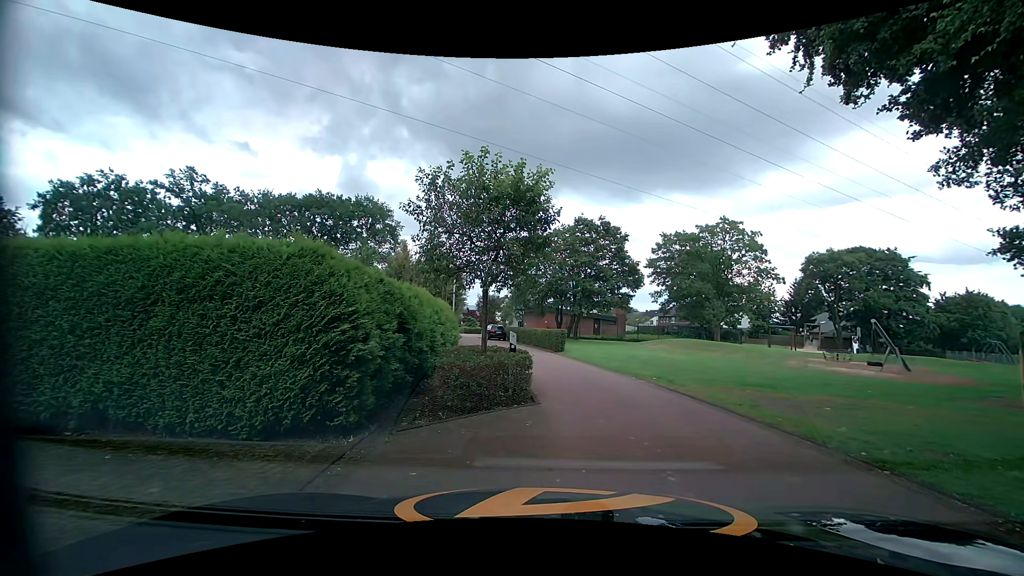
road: tertiary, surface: asphalt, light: Day
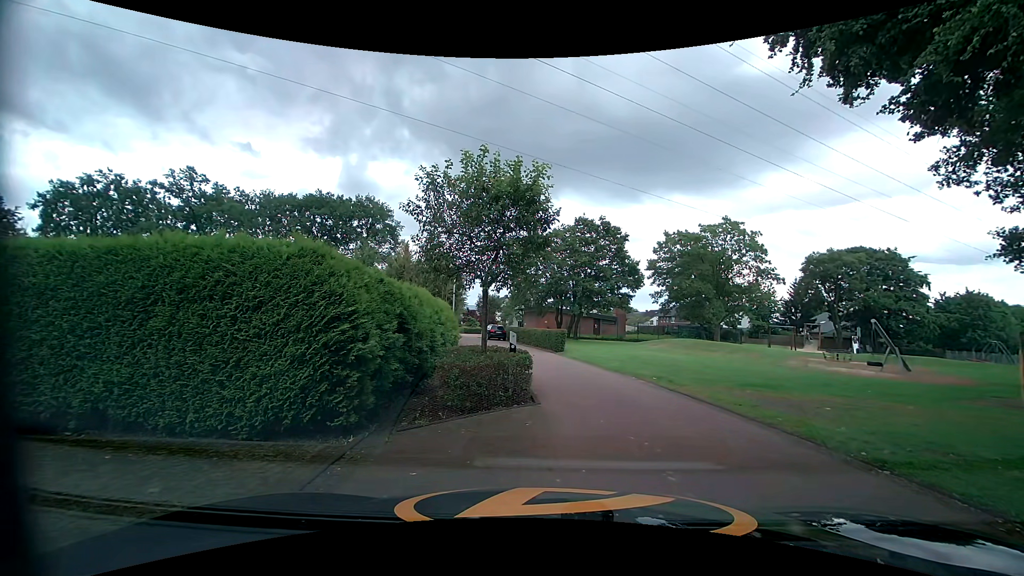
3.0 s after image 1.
(0.0, 0.0) m; 0°
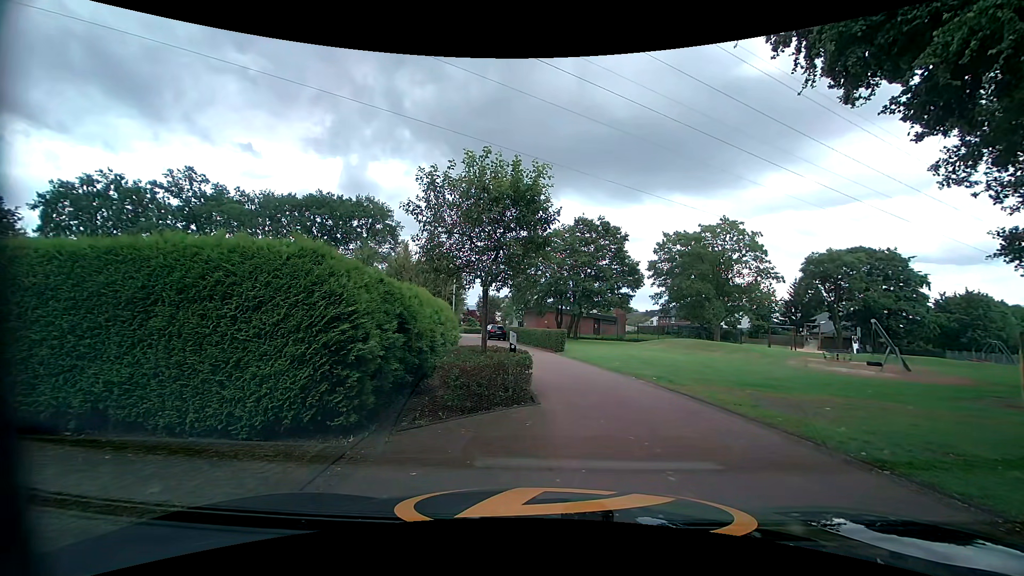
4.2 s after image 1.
(0.0, 0.0) m; 0°
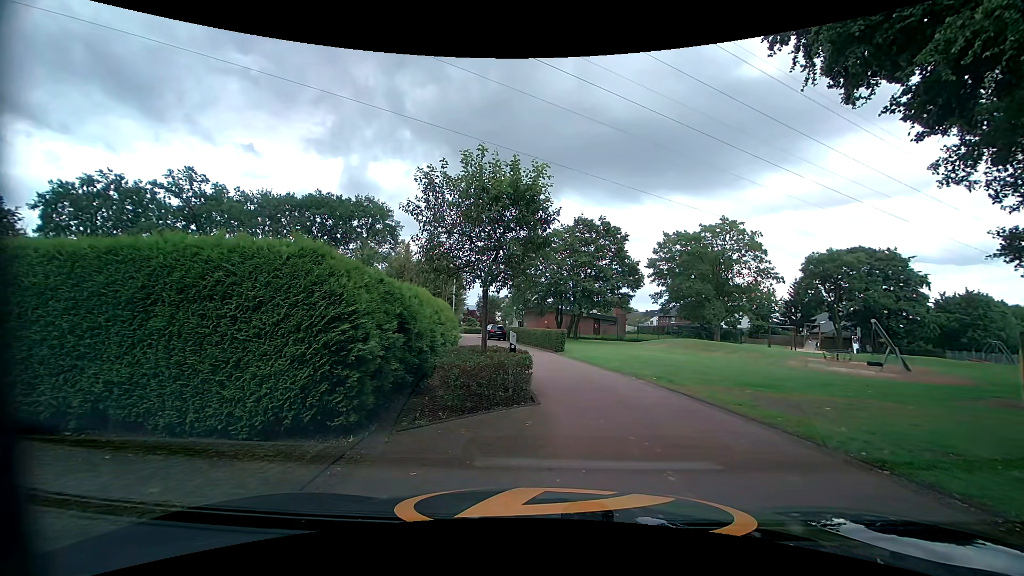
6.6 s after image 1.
(0.0, 0.0) m; 0°
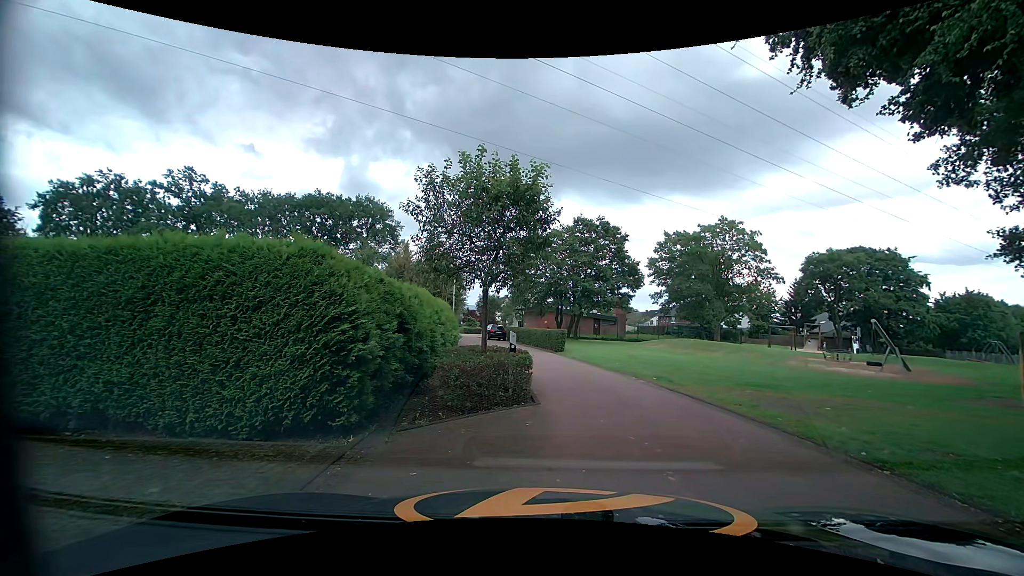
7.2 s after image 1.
(0.0, 0.0) m; 0°
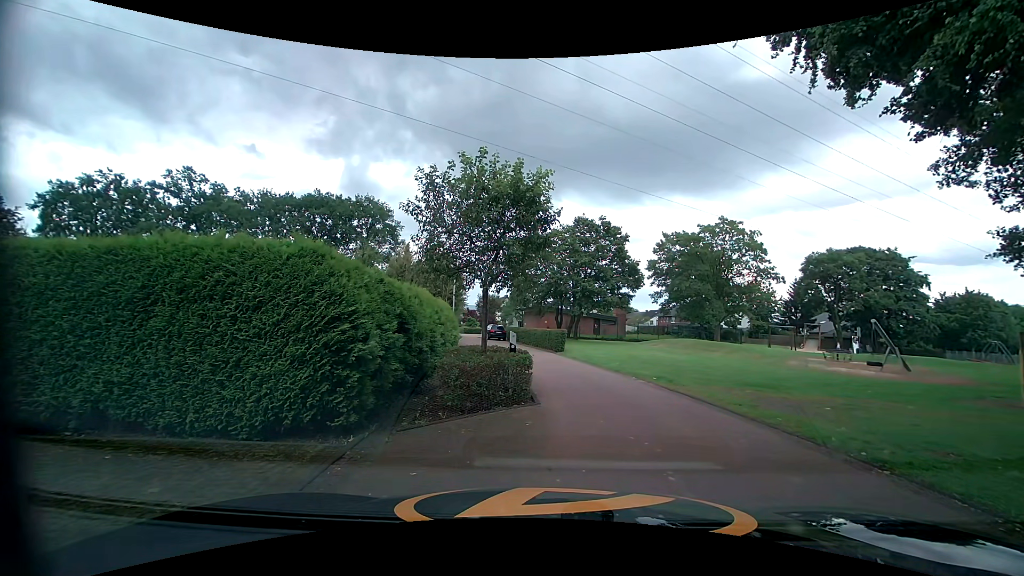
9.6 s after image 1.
(0.0, 0.0) m; 0°
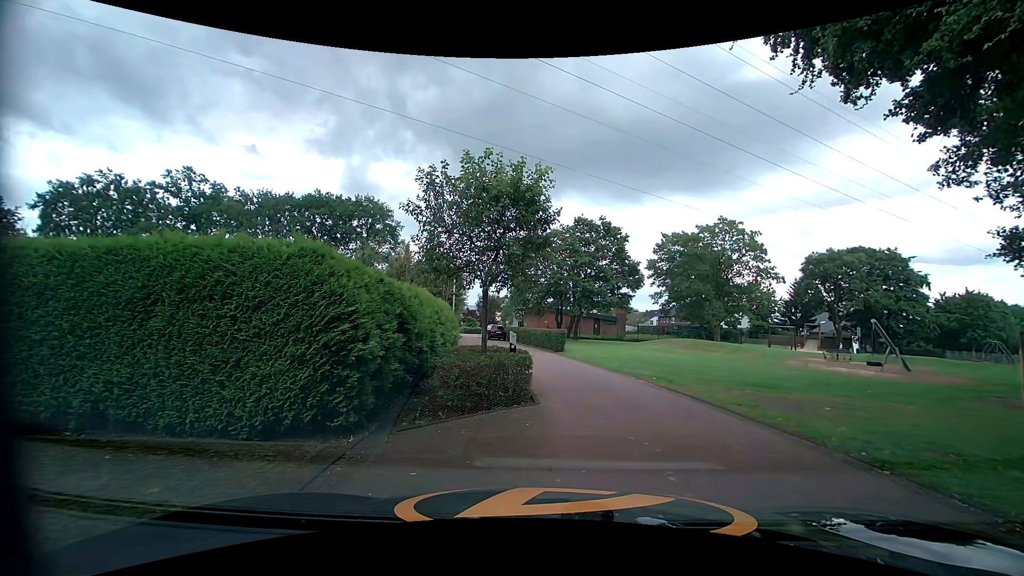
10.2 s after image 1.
(0.0, 0.0) m; 0°
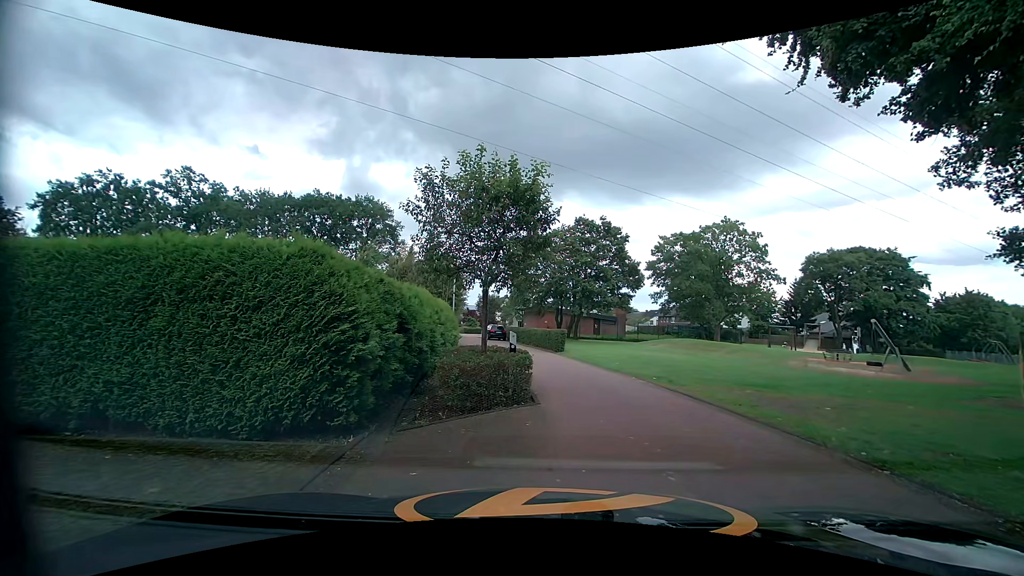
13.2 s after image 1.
(0.0, 0.0) m; 0°
